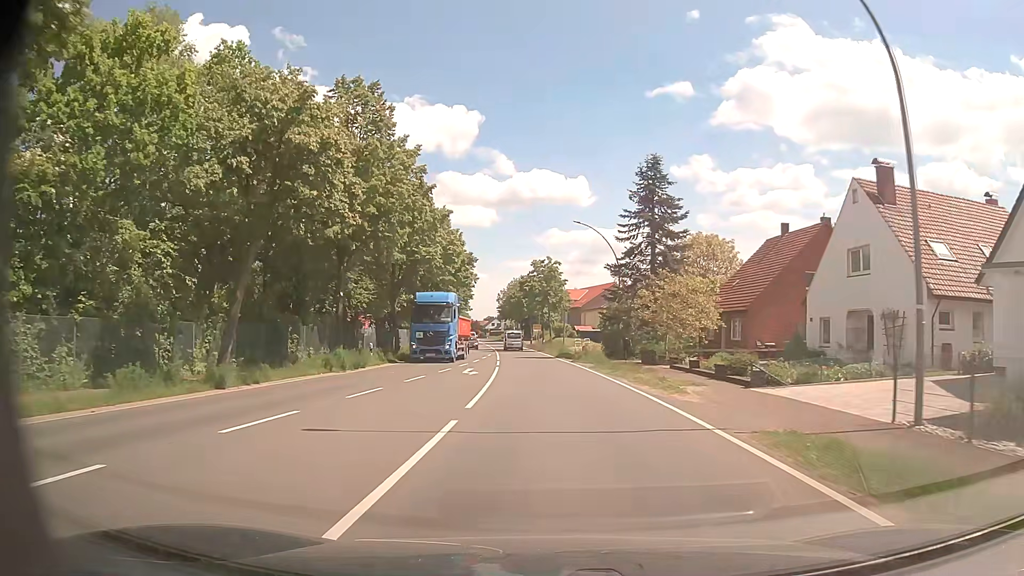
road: primary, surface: asphalt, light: Day
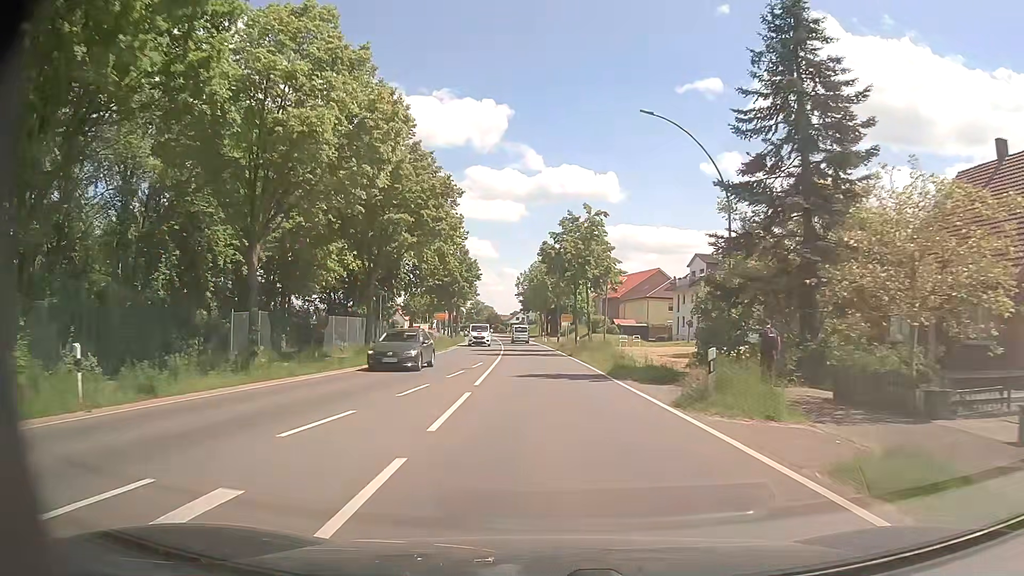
(-0.4, +25.0) m; -2°
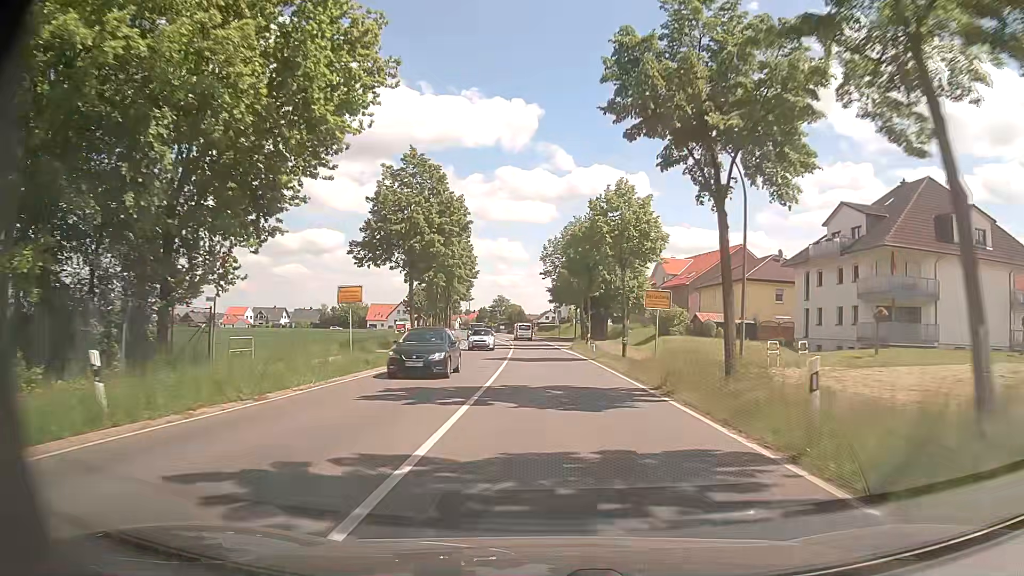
(-1.1, +34.9) m; -2°
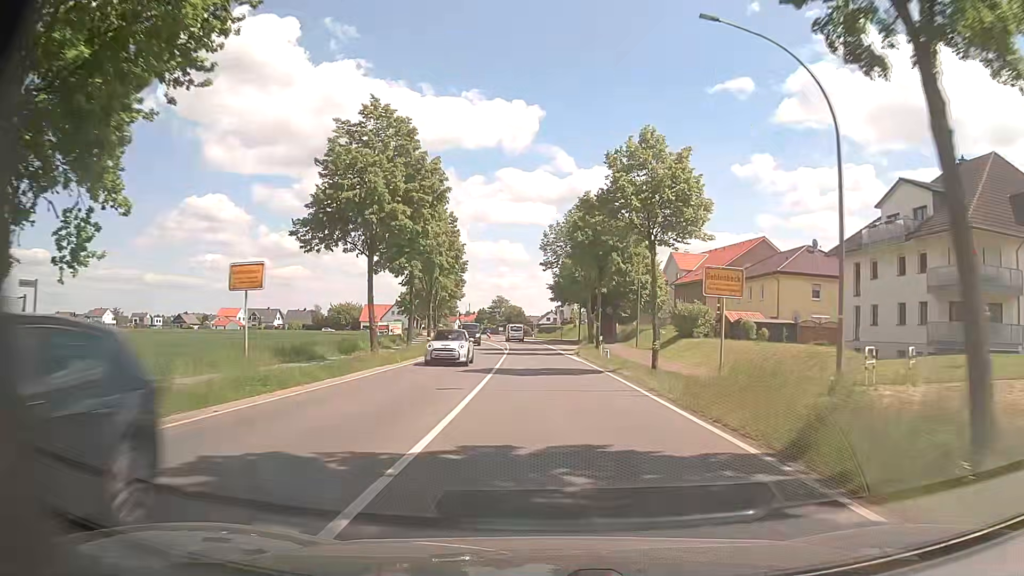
(0.0, +9.0) m; -1°
(0, +10) (0, +20) (0, +30) (-1, +40) (-1, +50) (-2, +60) (-2, +70) (-3, +80) (-4, +90) (-6, +100) m
